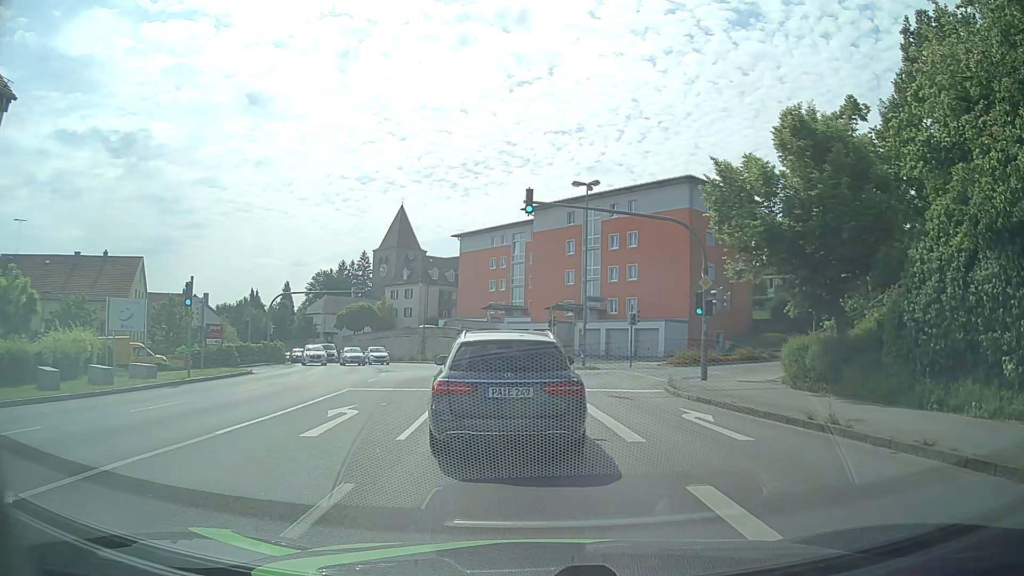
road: tertiary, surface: asphalt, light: Day
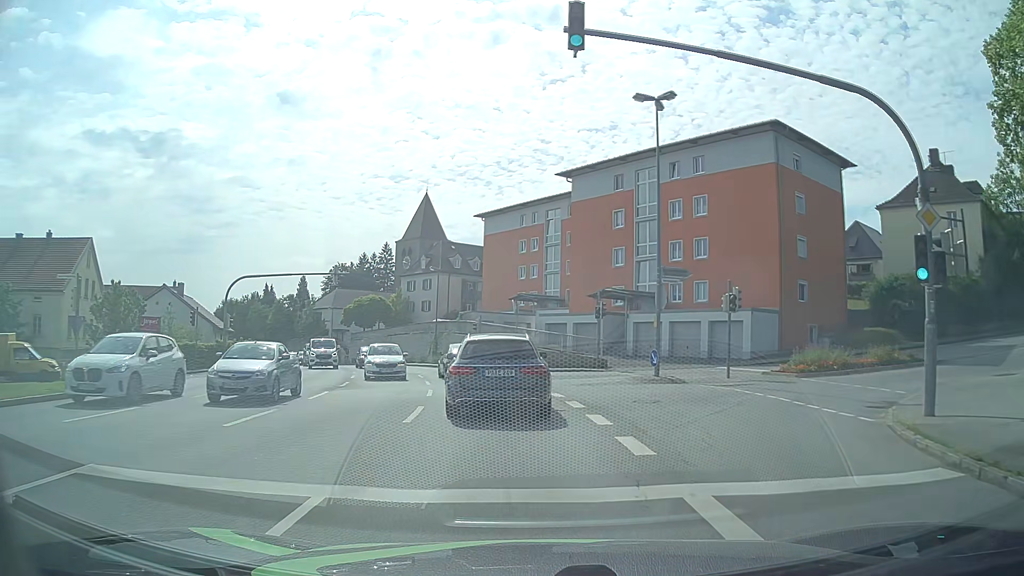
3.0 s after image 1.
(-0.4, +14.0) m; -3°
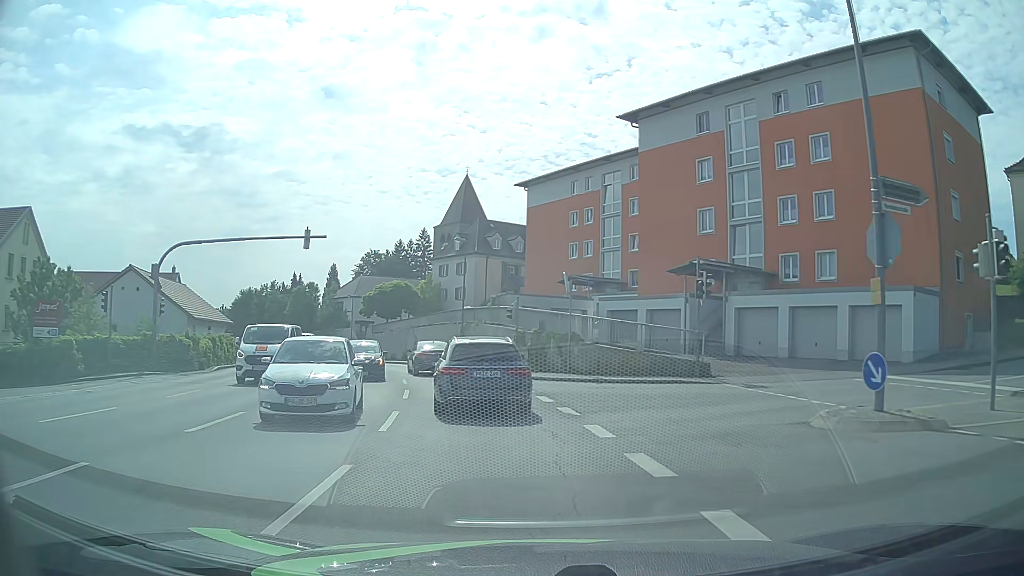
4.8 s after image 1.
(-0.4, +13.2) m; -4°
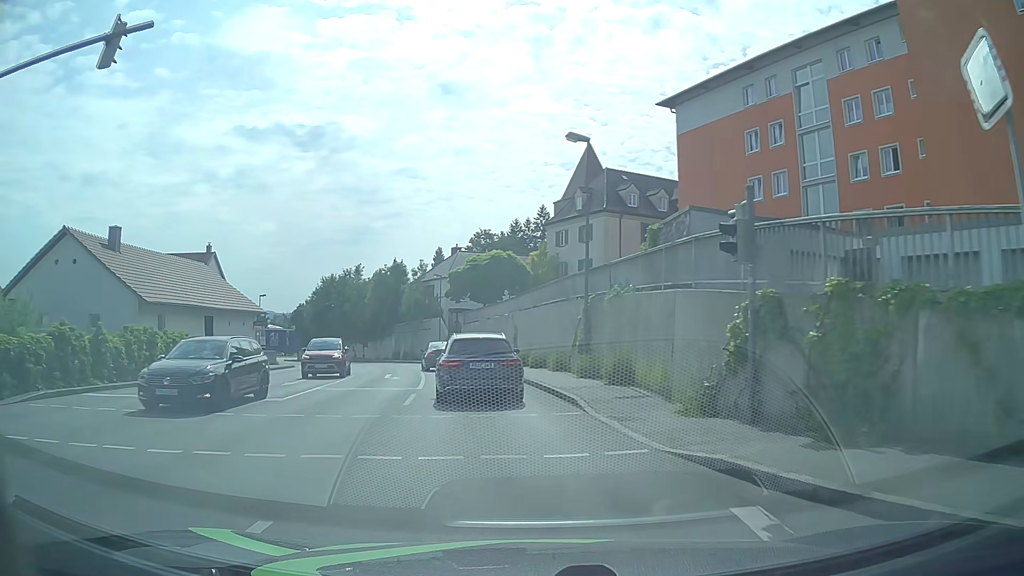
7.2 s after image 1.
(-1.8, +21.1) m; -11°
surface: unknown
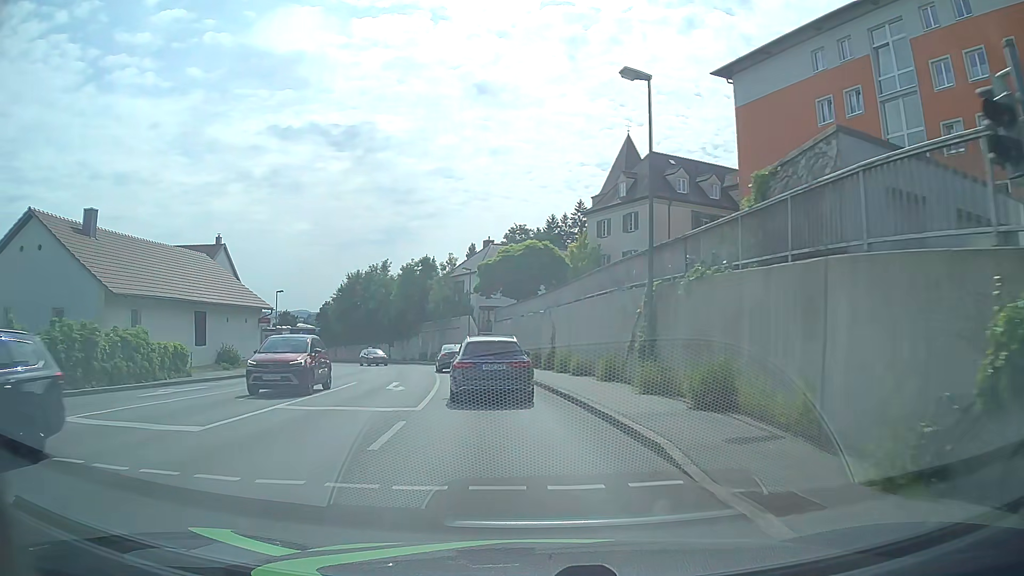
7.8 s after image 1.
(-0.1, +5.7) m; -3°
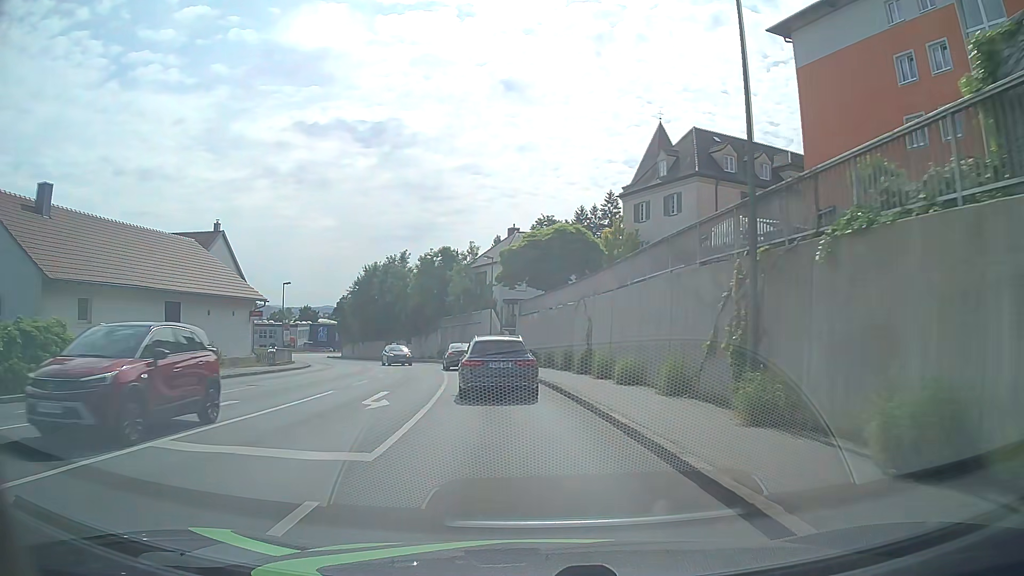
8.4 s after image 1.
(-0.1, +5.9) m; -3°
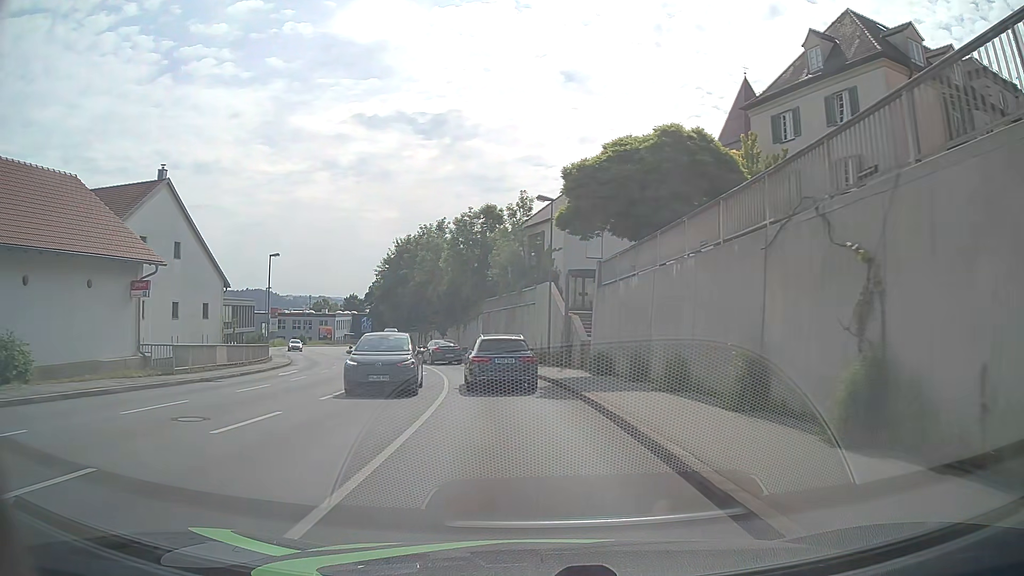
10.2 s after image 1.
(-0.7, +18.8) m; -5°
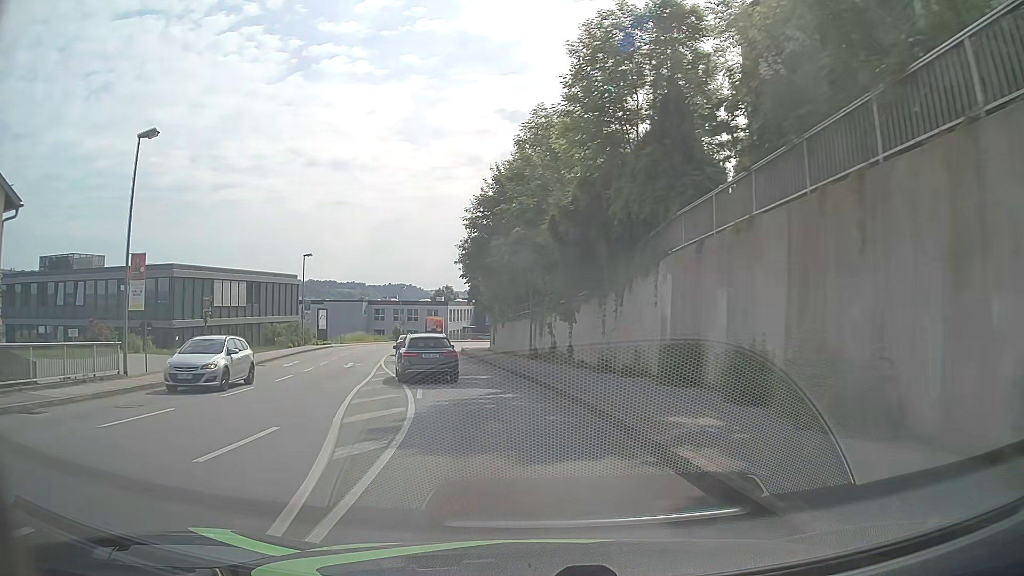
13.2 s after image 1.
(-3.4, +33.0) m; -12°
(0, +10) (-2, +20) (-3, +30) (-5, +40) (-7, +49) (-8, +59) (-10, +69) (-10, +79) (-10, +89) (-8, +99) m
